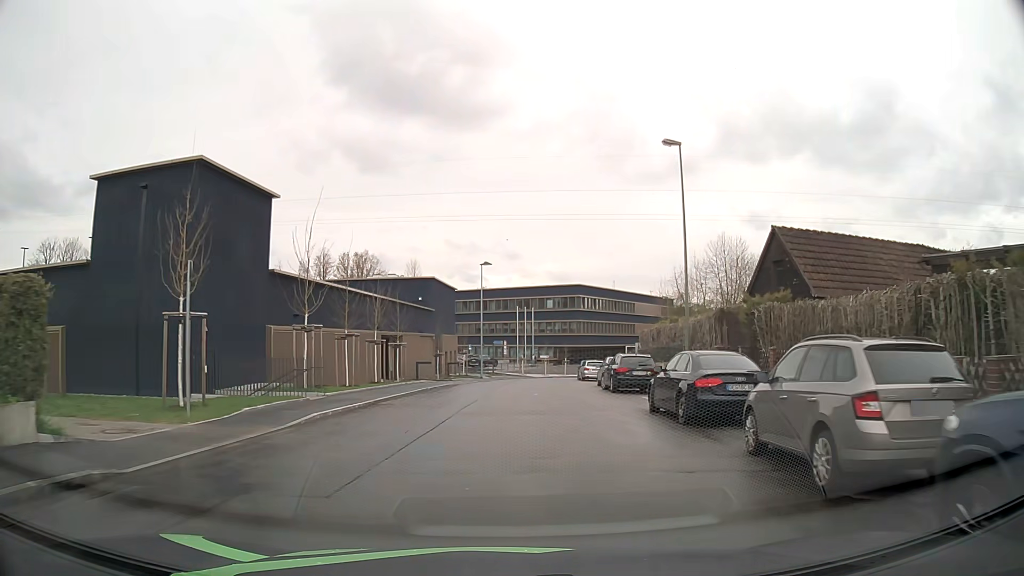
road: residential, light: Day
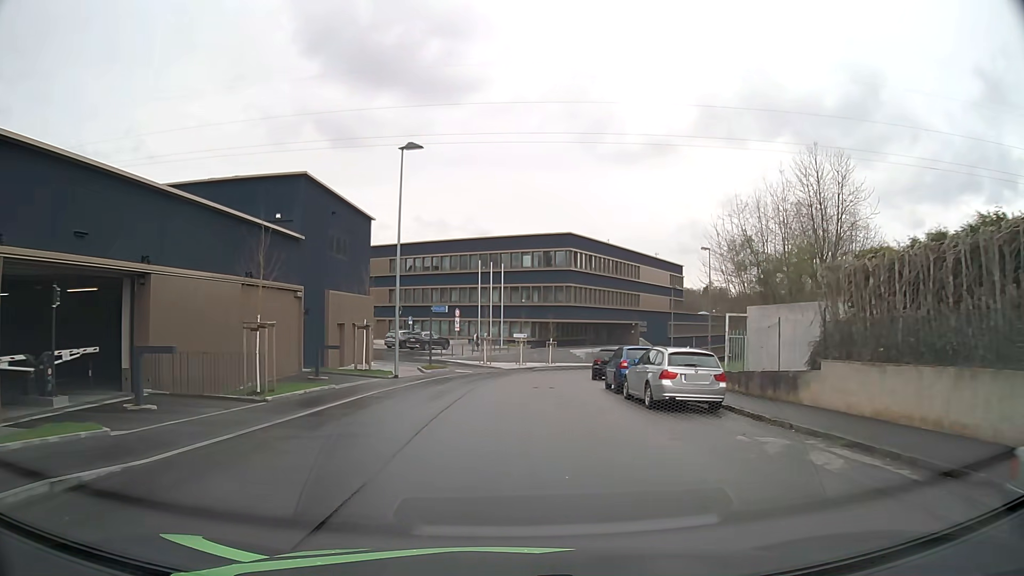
(+0.8, +30.5) m; +2°
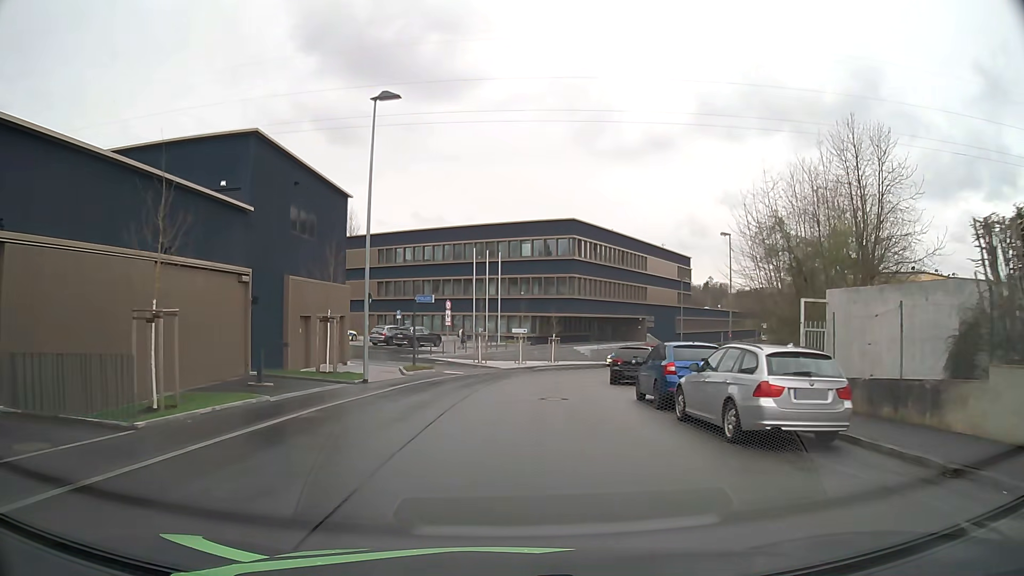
(0.0, +5.9) m; 0°
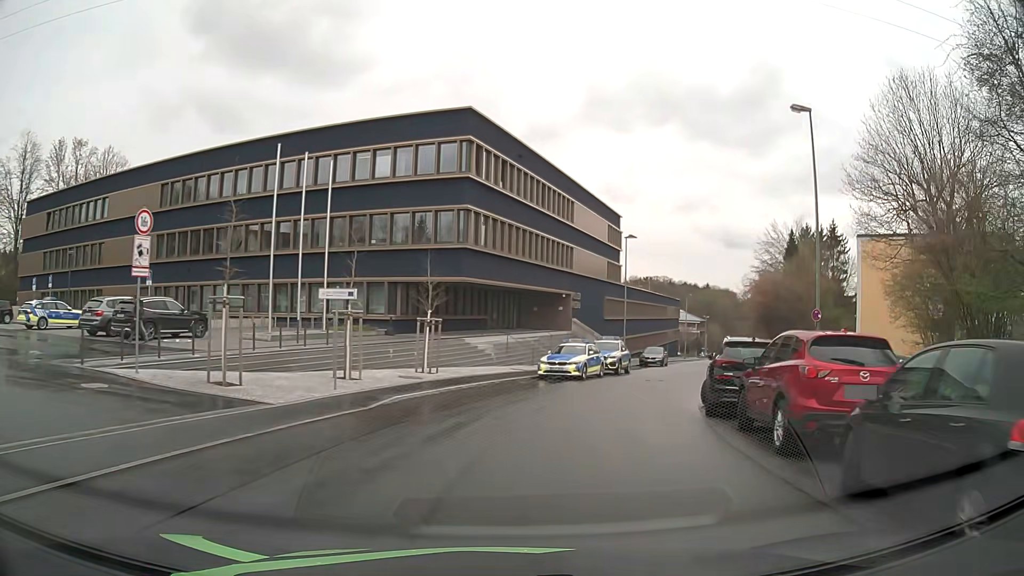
(+1.6, +28.8) m; +11°
(+1, +10) (+3, +20) (+6, +29) (+10, +38) (+13, +48) (+17, +57) (+20, +67) (+24, +76) (+27, +85) (+31, +95) m
